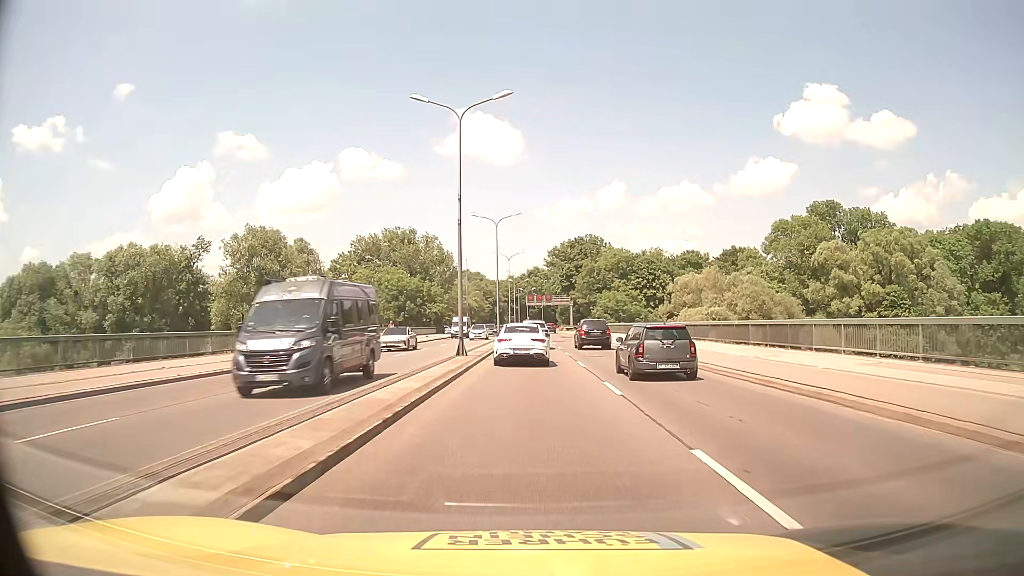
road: trunk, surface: asphalt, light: Day
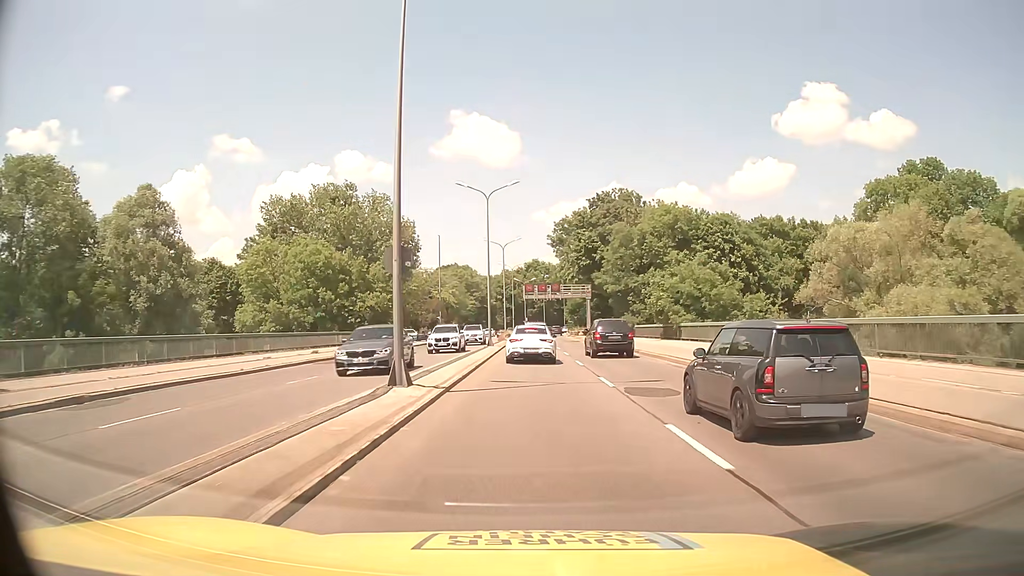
(0.0, +43.1) m; 0°
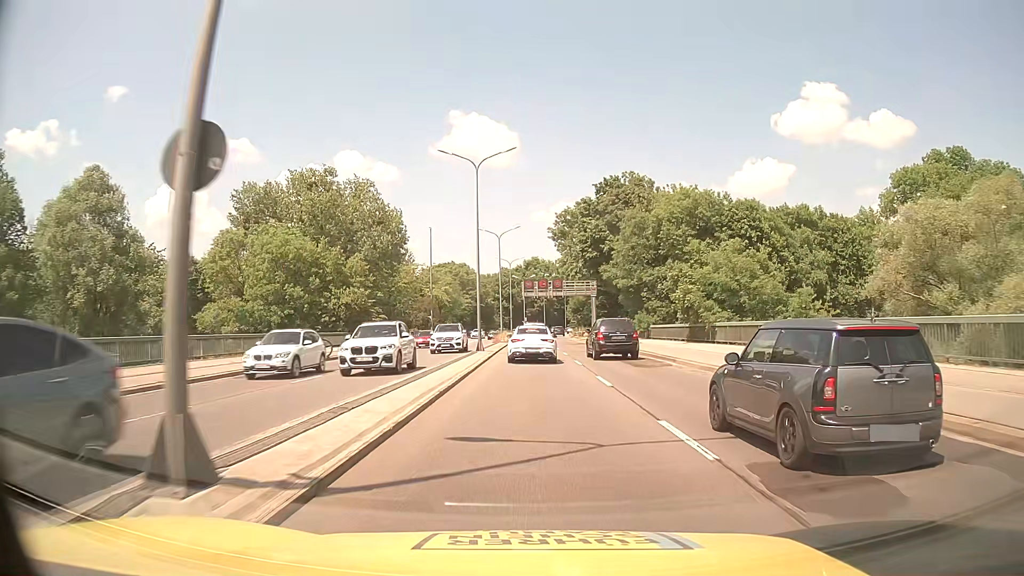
(0.0, +8.6) m; 0°
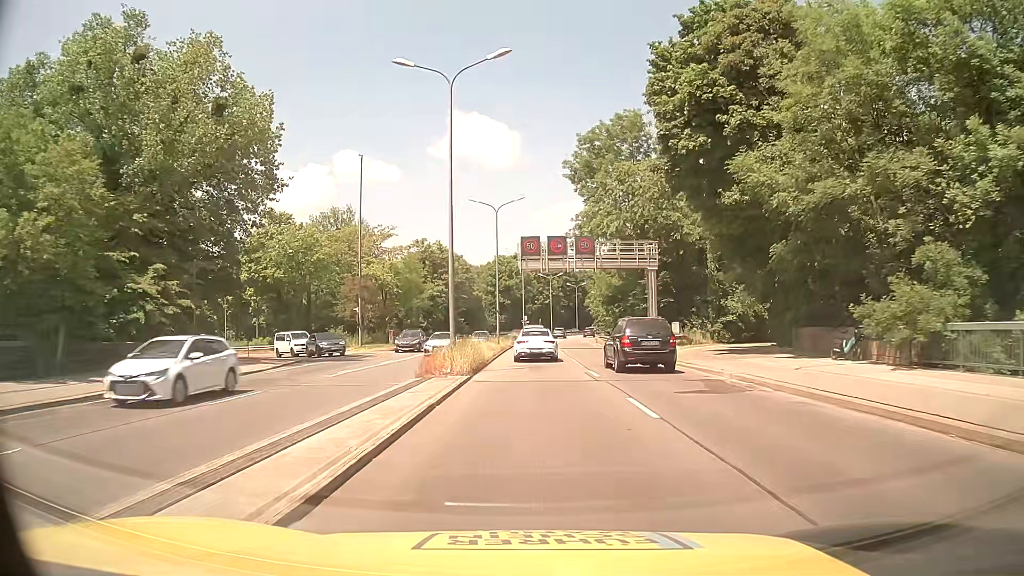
(0.0, +41.5) m; 0°
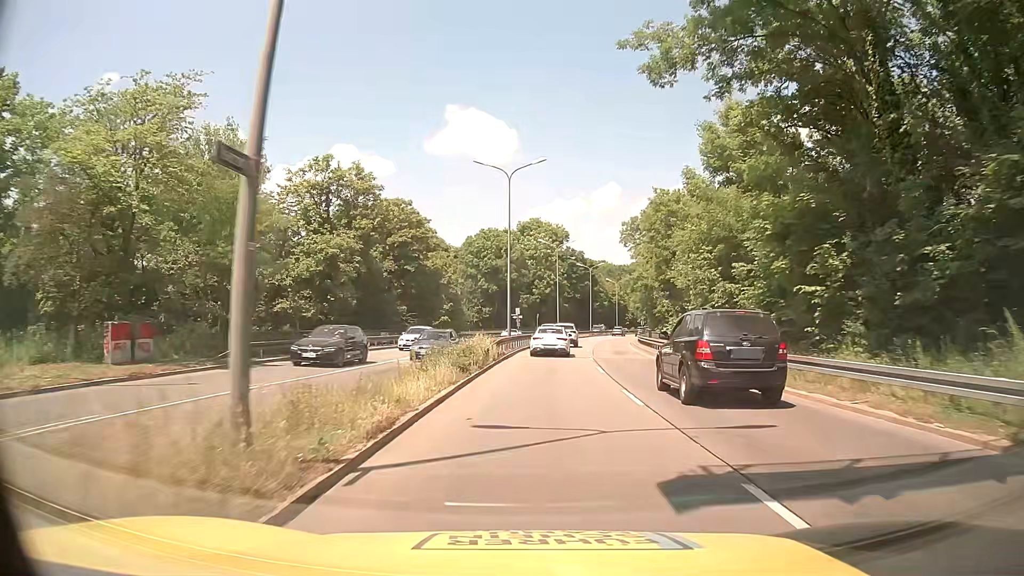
(+0.3, +42.9) m; +1°
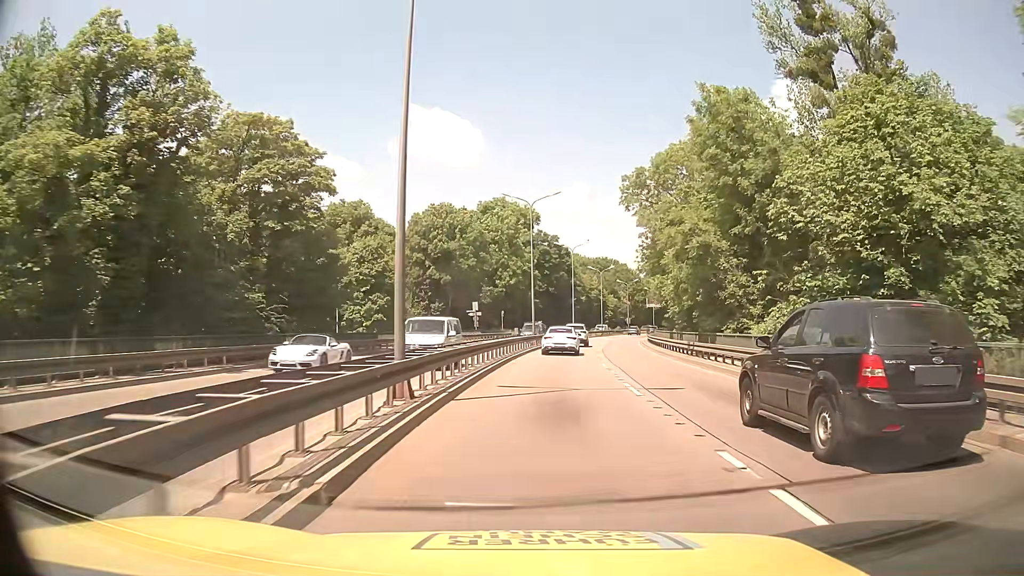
(+0.3, +25.9) m; +2°
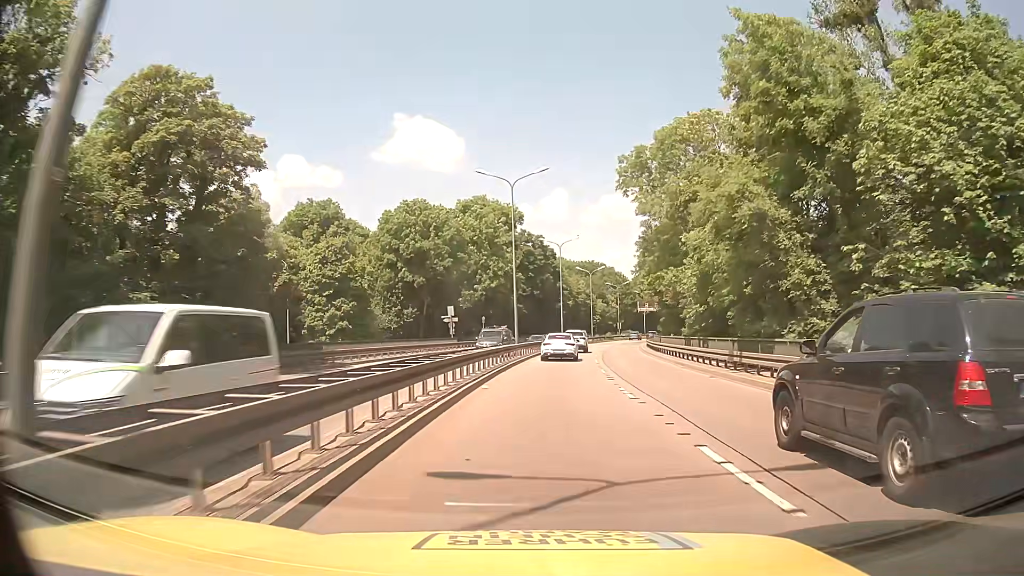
(+0.1, +8.7) m; +2°
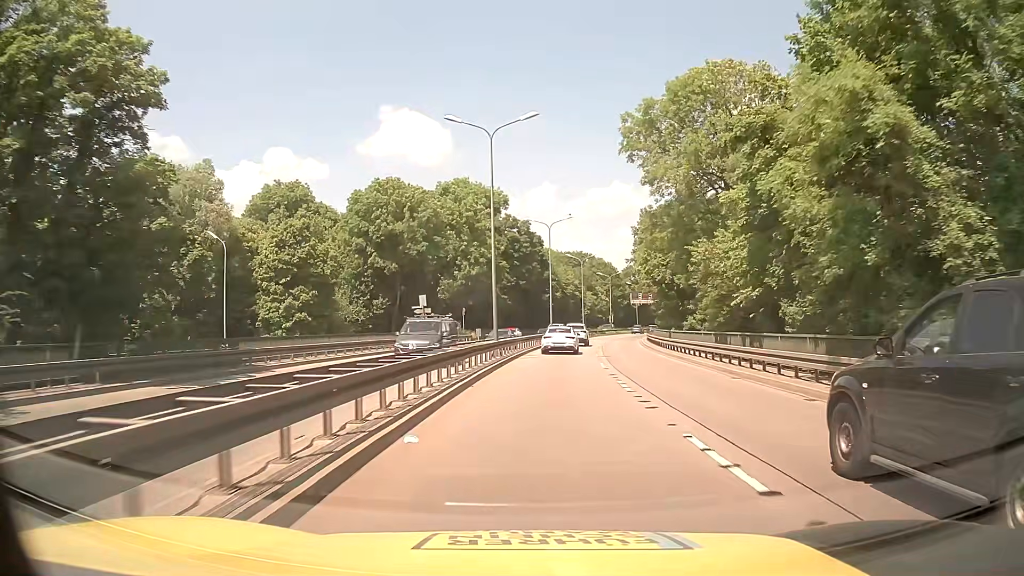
(+0.1, +8.8) m; +1°
(0, +10) (0, +20) (+1, +30) (+2, +40) (+3, +50) (+4, +60) (+6, +70) (+8, +79) (+10, +89) (+12, +99) m
